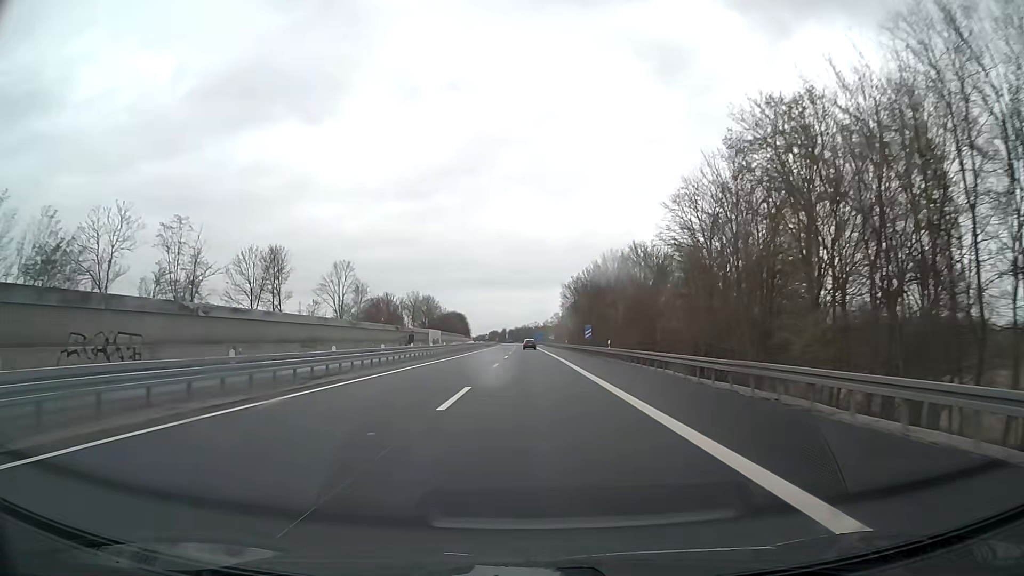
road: motorway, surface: asphalt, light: Day
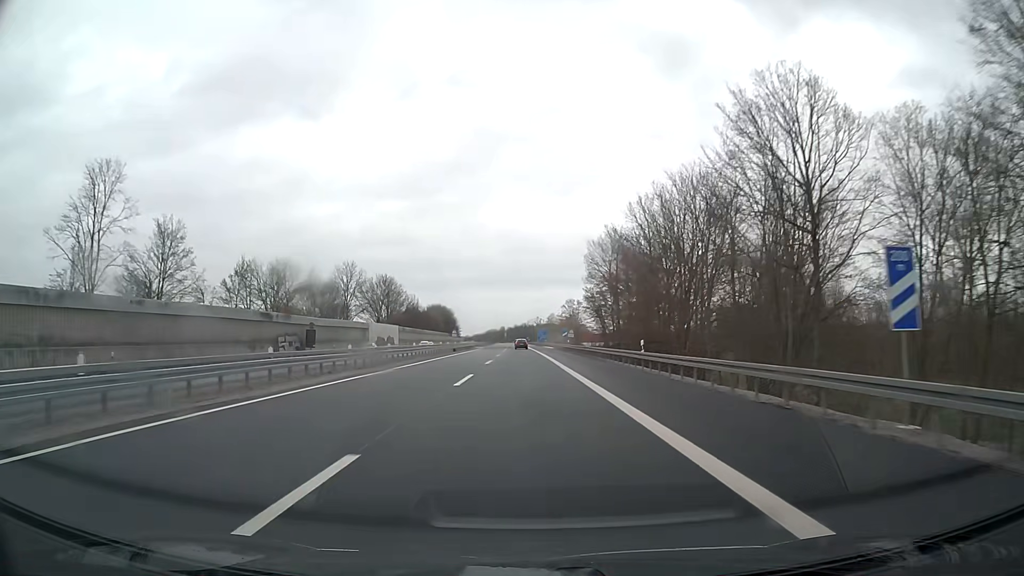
(+0.1, +65.8) m; 0°
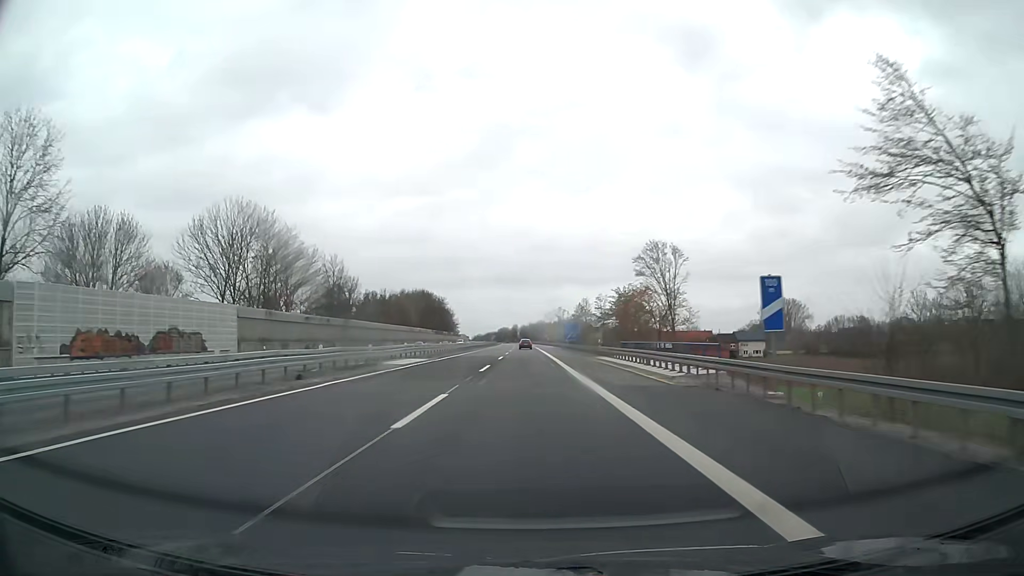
(-1.0, +82.3) m; -1°
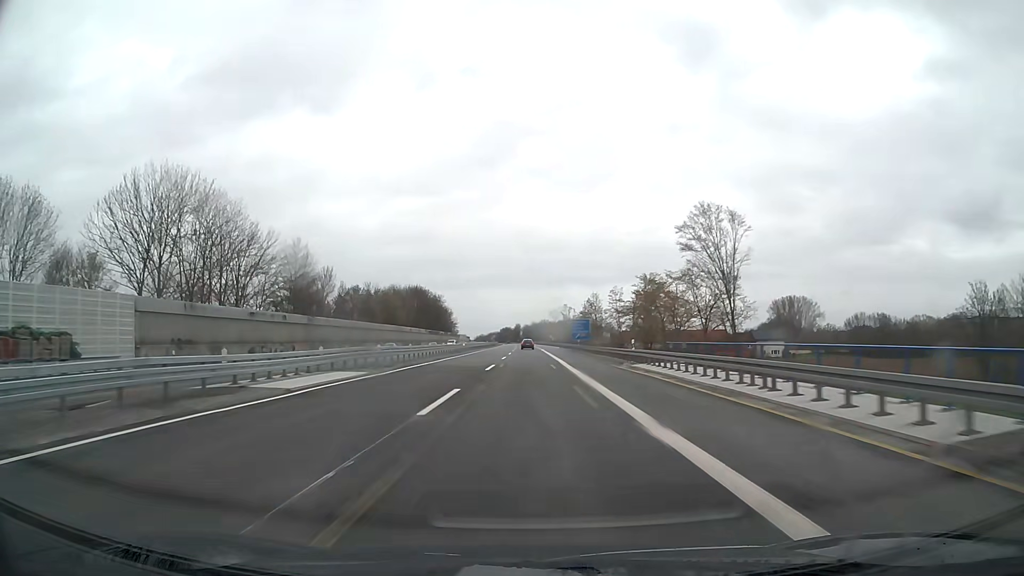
(0.0, +16.5) m; 0°
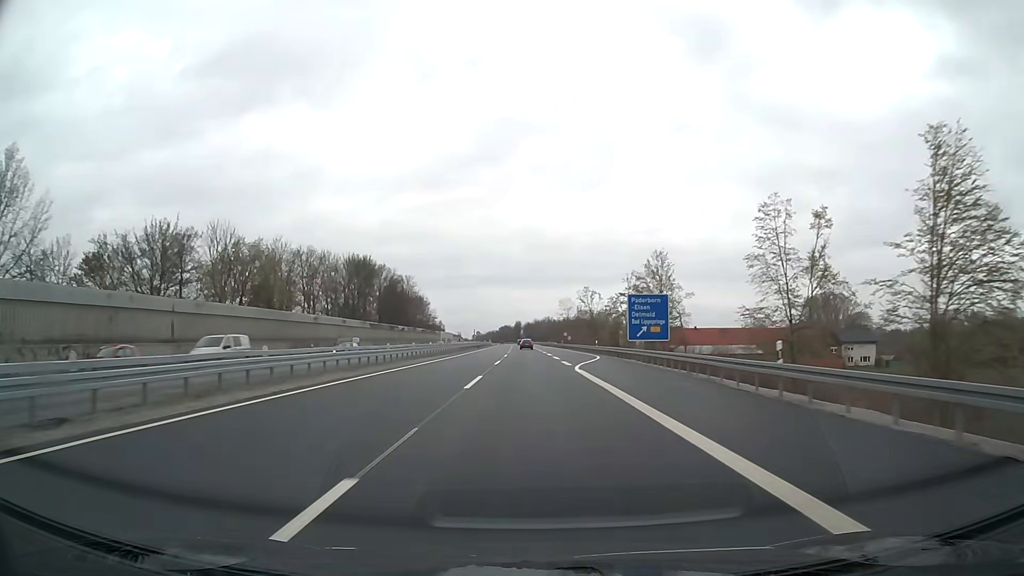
(-0.4, +65.9) m; 0°
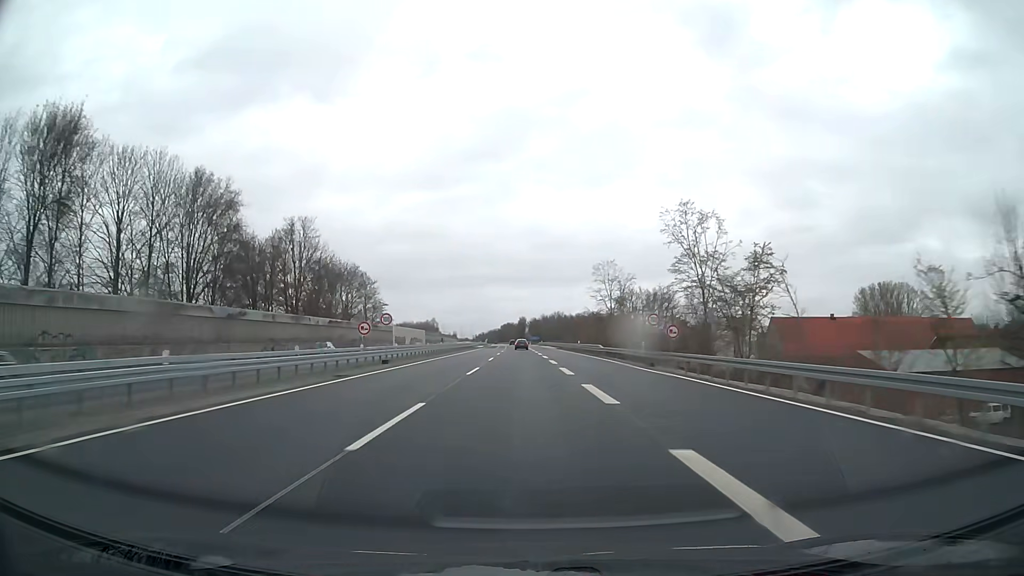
(-0.1, +82.4) m; 0°
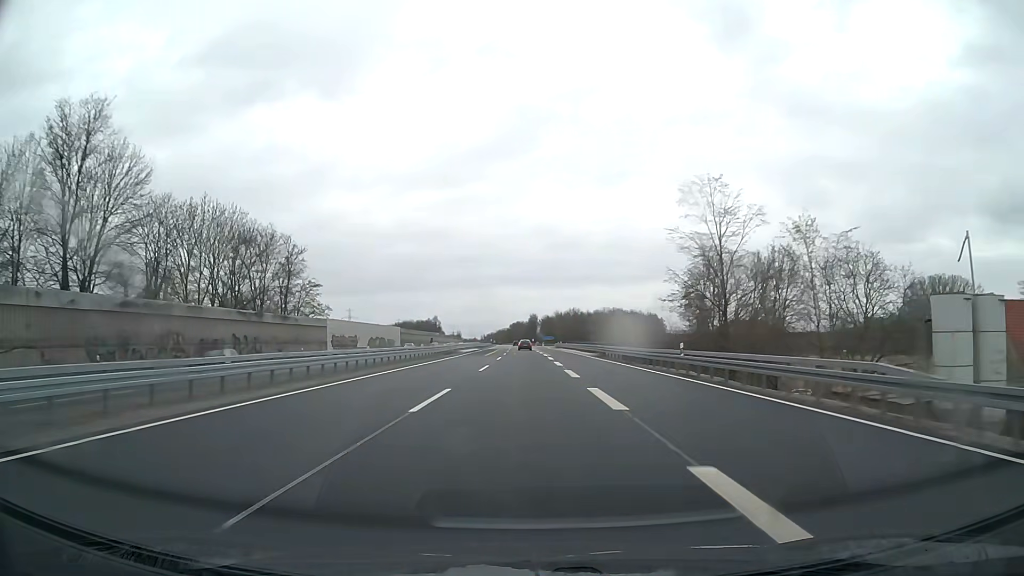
(-0.5, +49.4) m; -1°
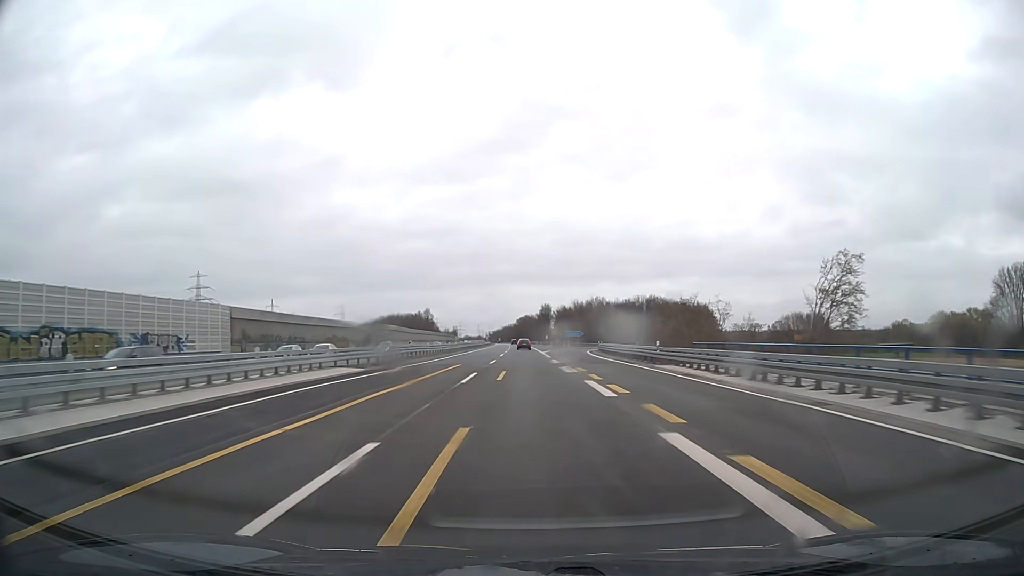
(-0.7, +82.4) m; -1°
(0, +10) (0, +20) (0, +30) (0, +40) (0, +50) (0, +60) (0, +70) (0, +80) (0, +90) (-1, +100) m
